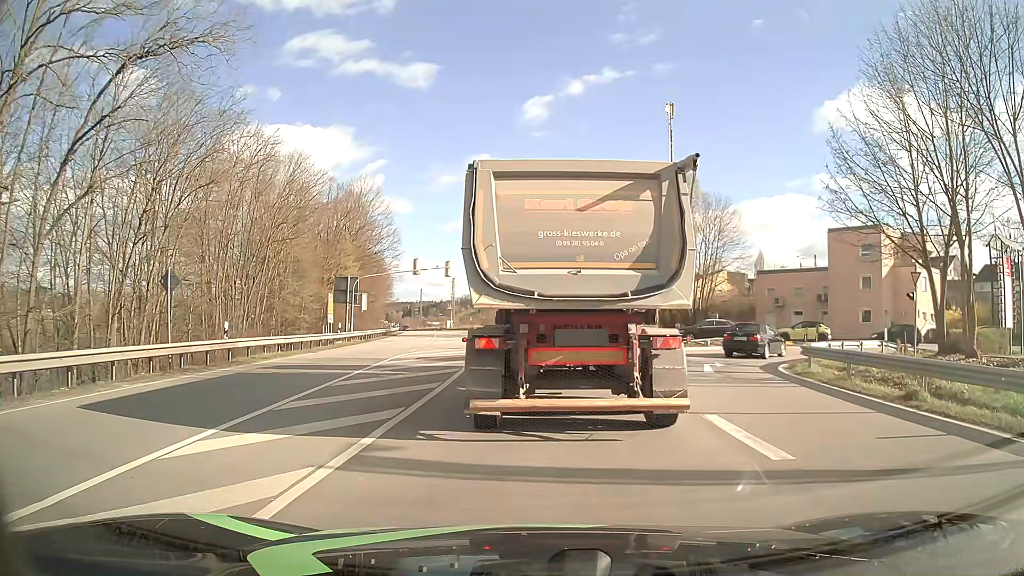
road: primary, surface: asphalt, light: Day
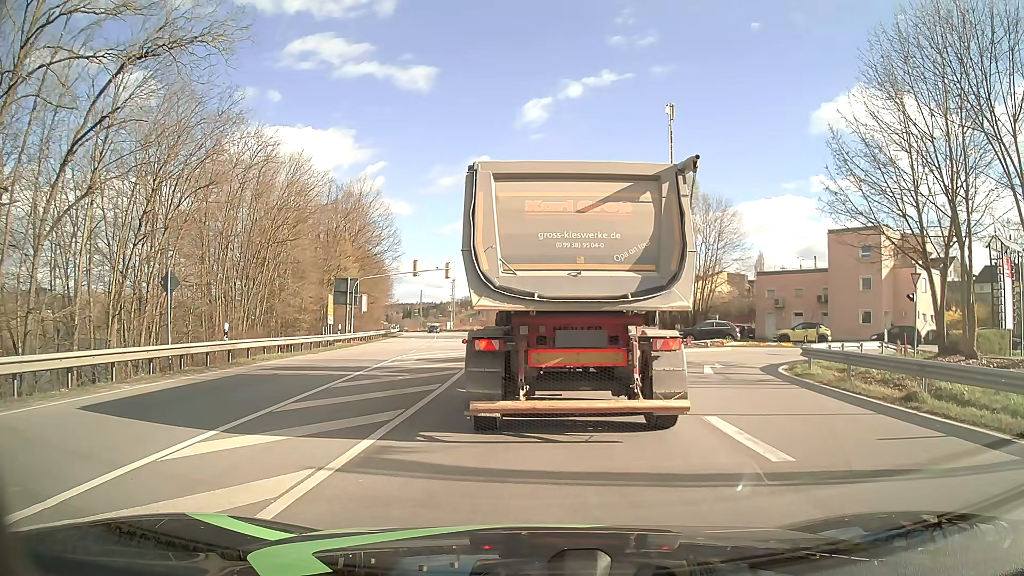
(0.0, +0.1) m; 0°
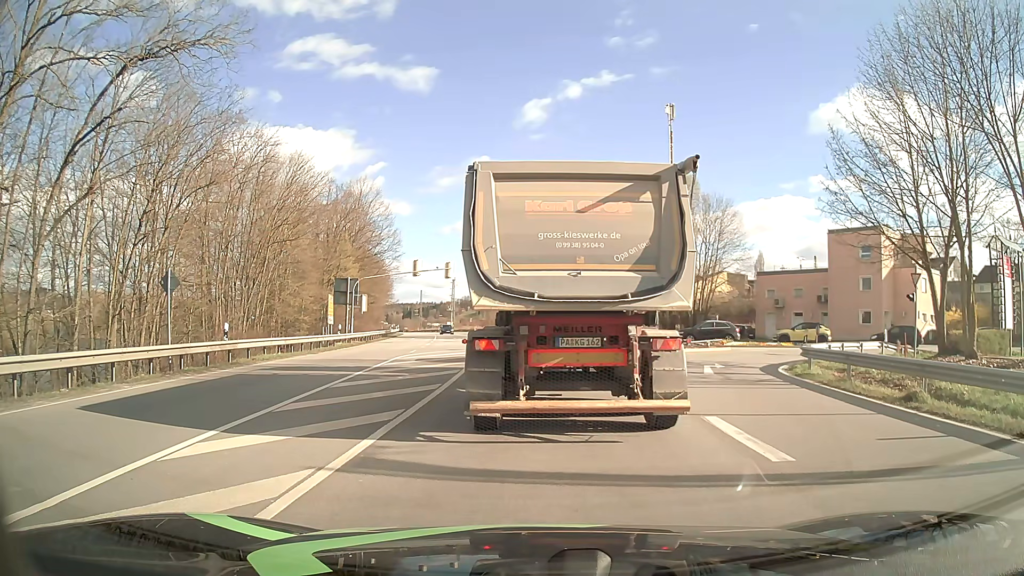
(0.0, 0.0) m; 0°
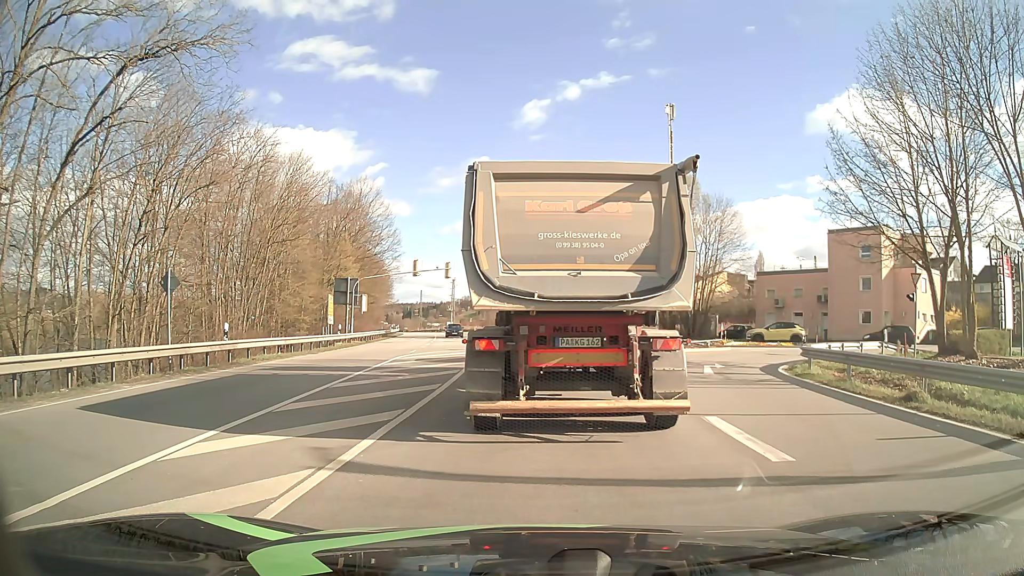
(0.0, 0.0) m; 0°
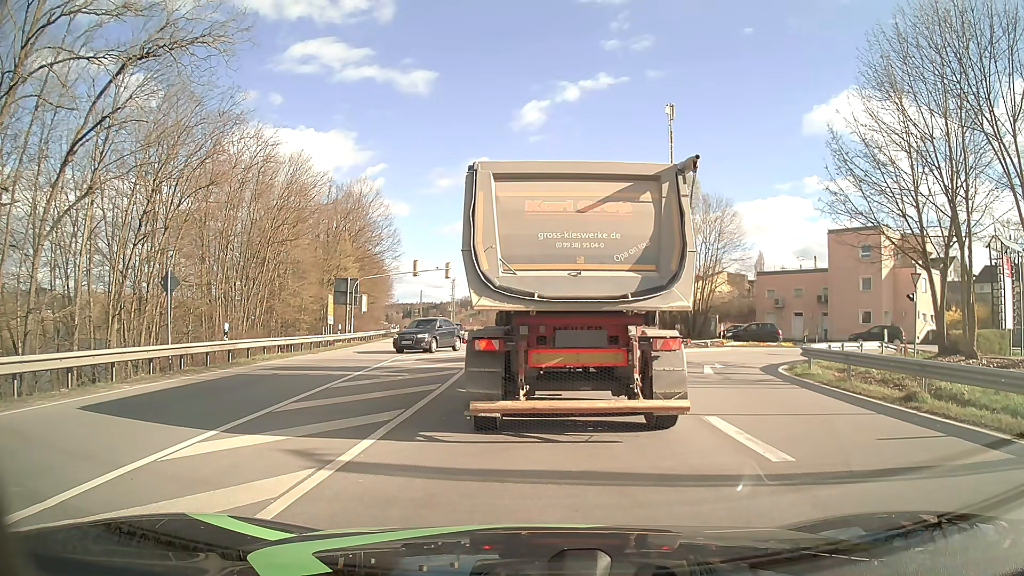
(0.0, 0.0) m; 0°
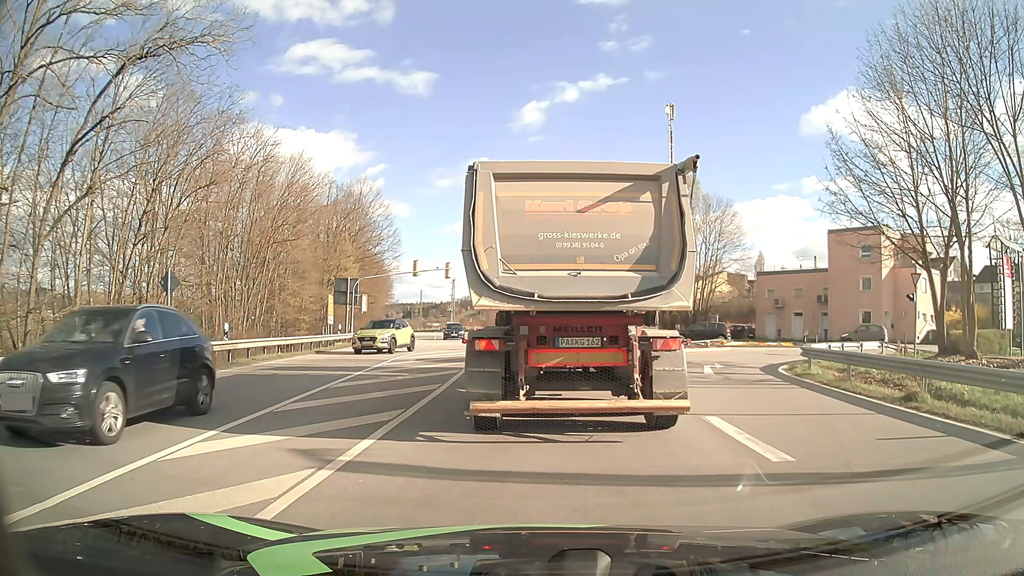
(0.0, 0.0) m; 0°
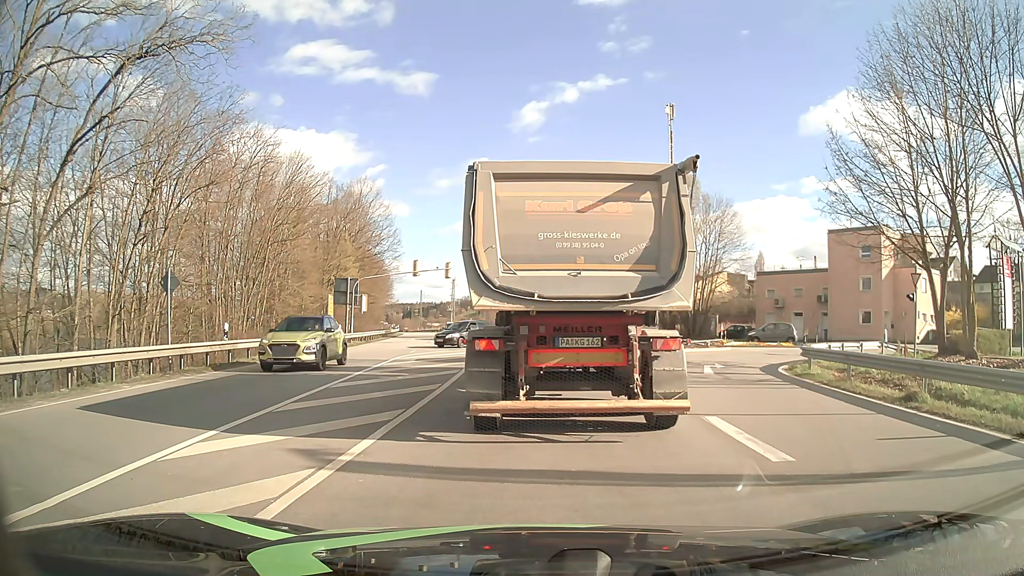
(0.0, 0.0) m; 0°
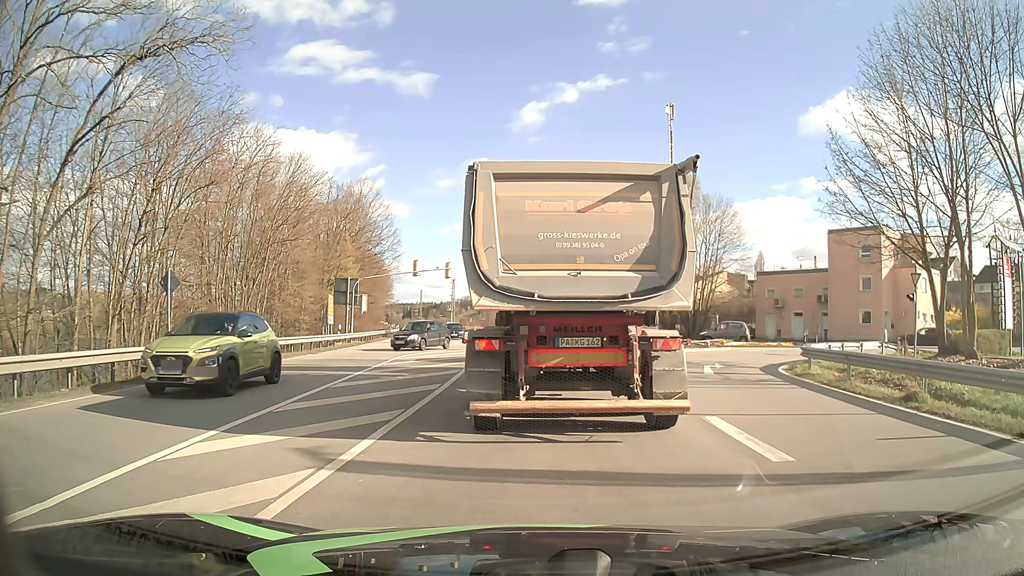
(0.0, 0.0) m; 0°
(0, +10) (0, +20) (0, +30) (0, +40) (0, +50) (-1, +60) (-2, +70) (-3, +80) (-4, +90) (-5, +100) m
